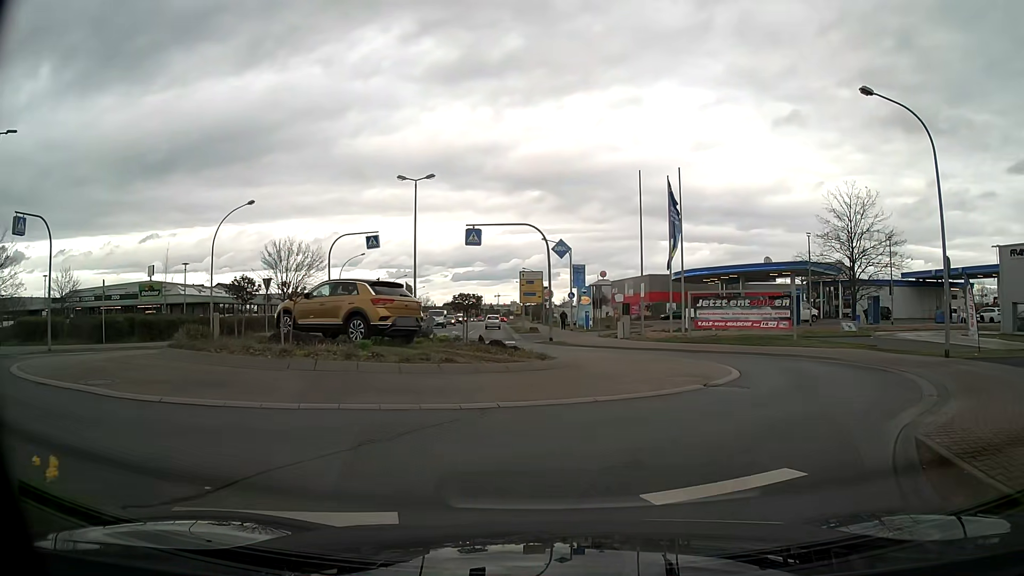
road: tertiary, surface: asphalt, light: Day
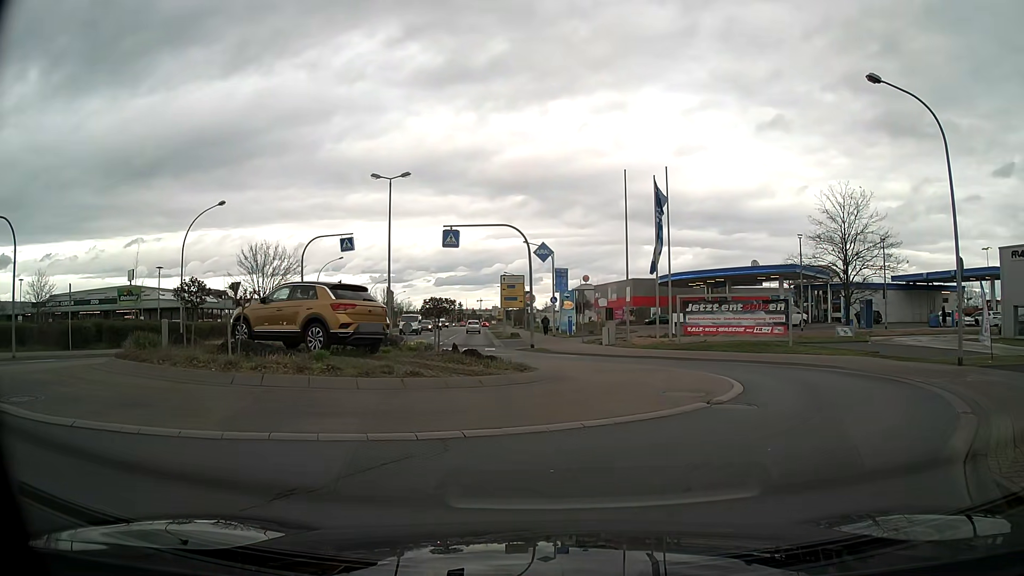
(0.0, +1.3) m; +2°
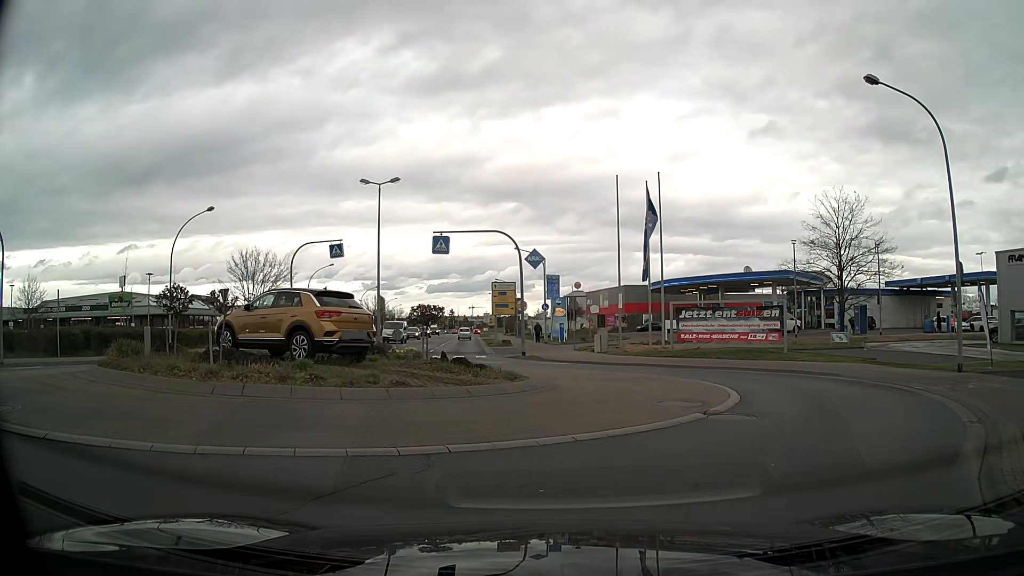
(0.0, +0.3) m; 0°
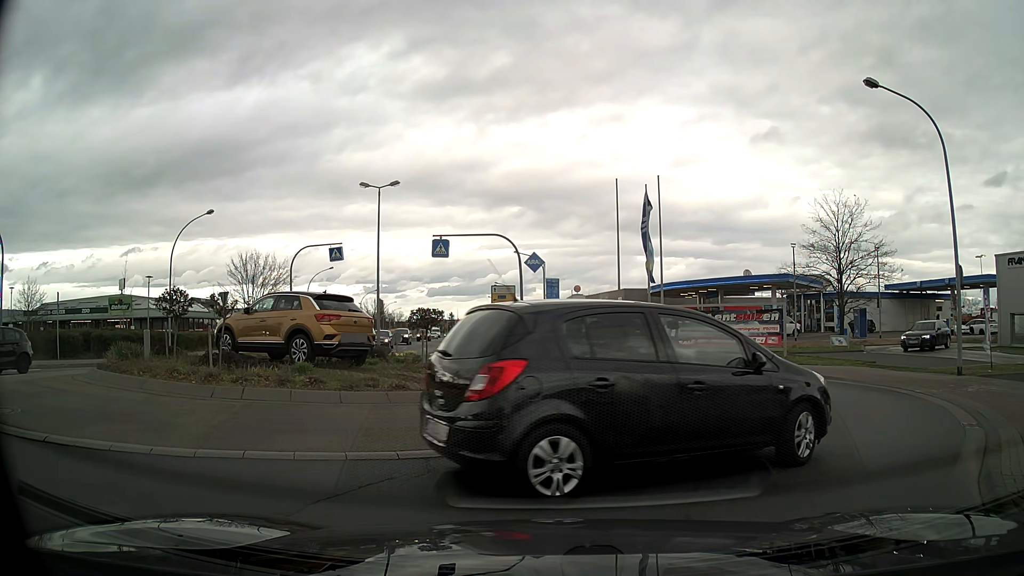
(0.0, +0.1) m; 0°
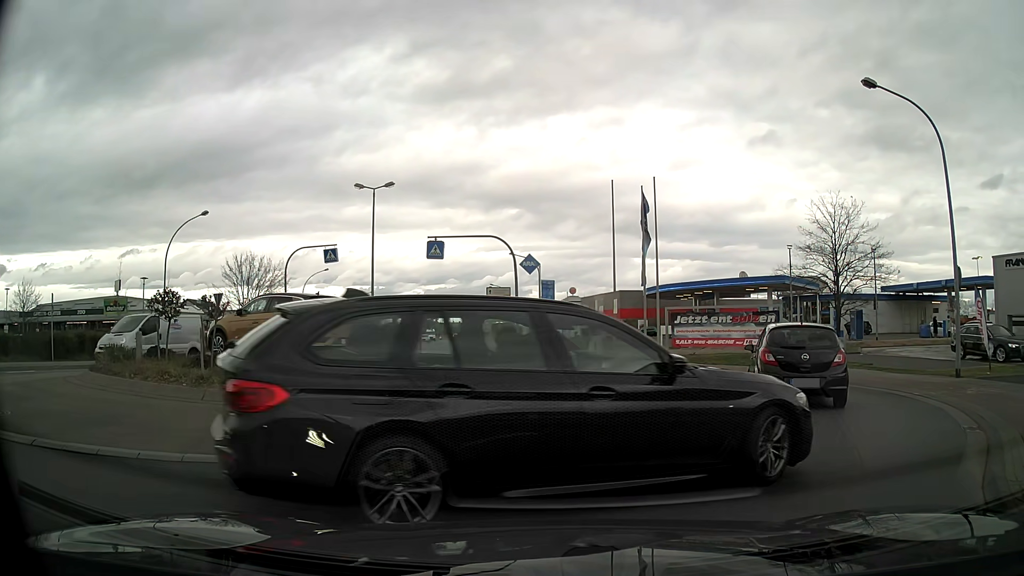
(0.0, +0.1) m; 0°
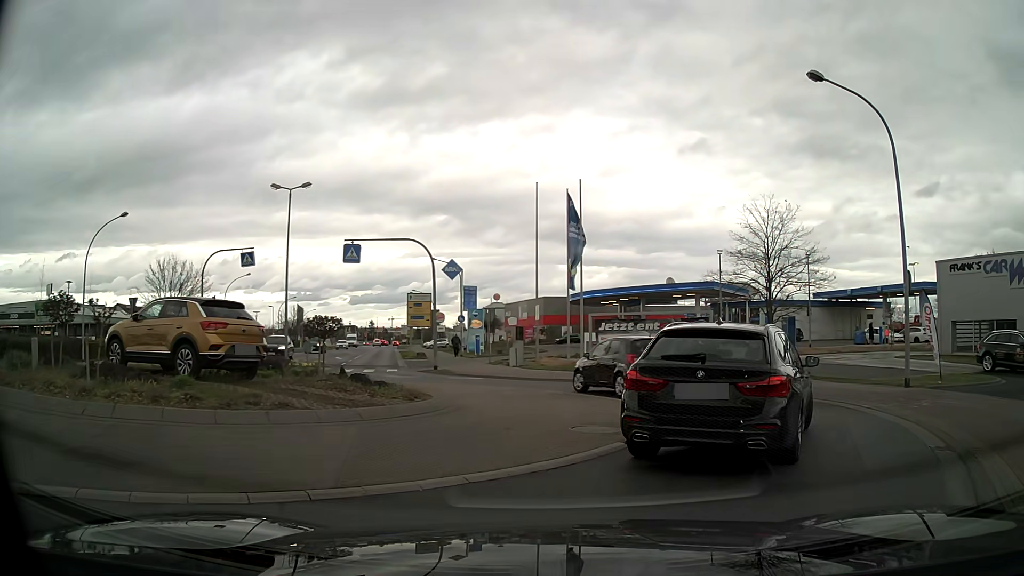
(+0.1, +1.4) m; +5°
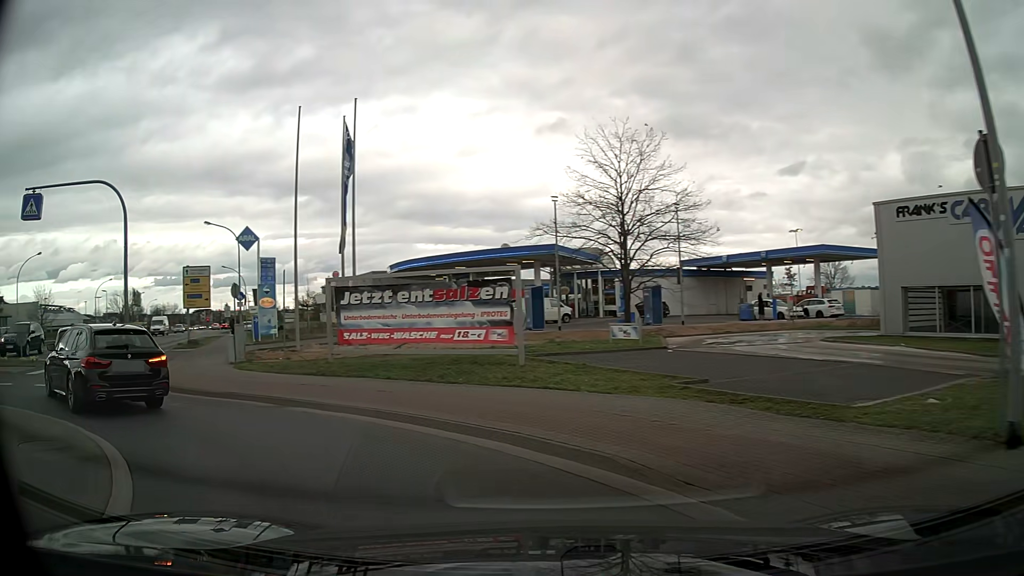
(+3.9, +11.2) m; +14°
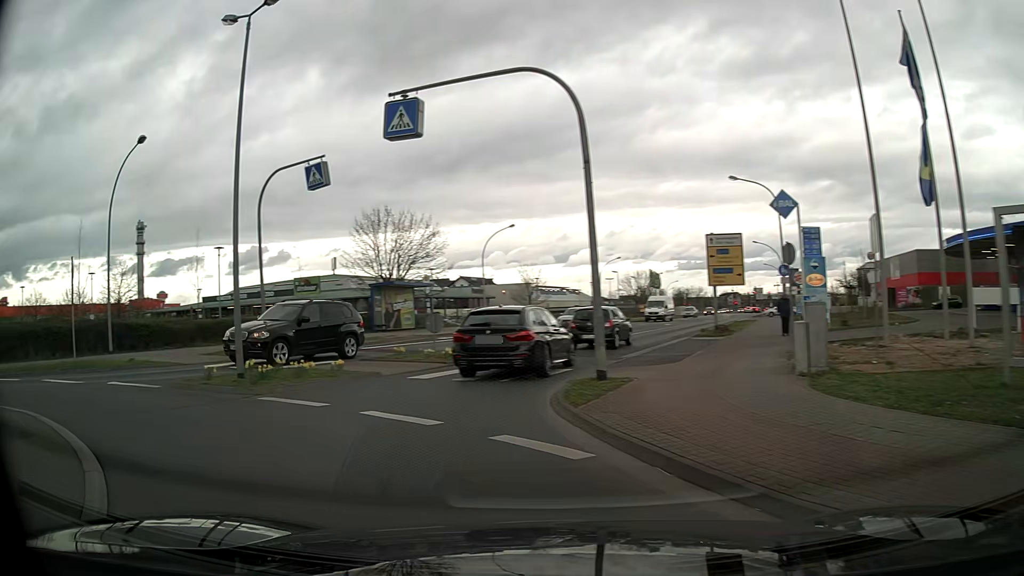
(-3.5, +8.9) m; -45°
